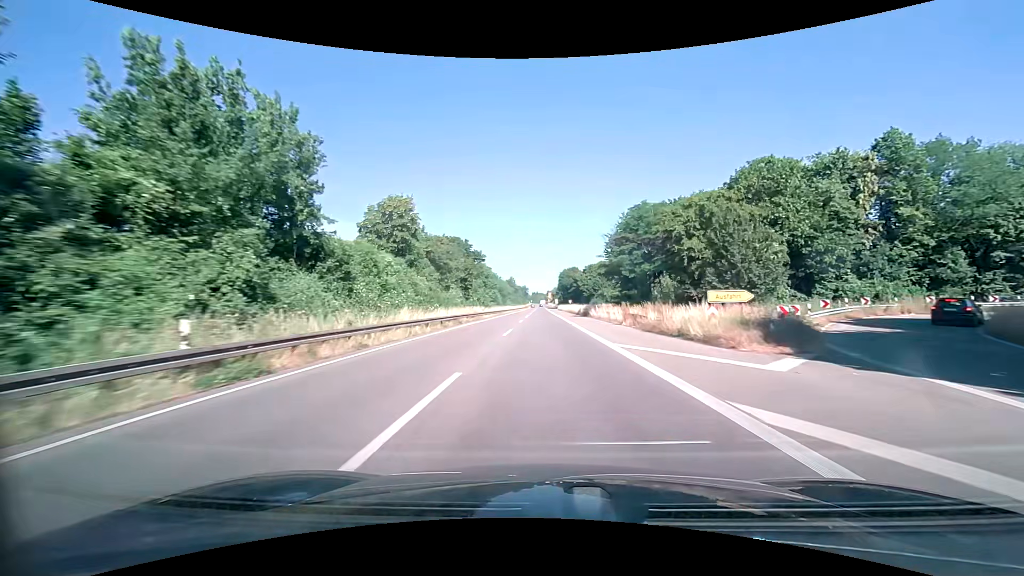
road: trunk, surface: asphalt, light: Day
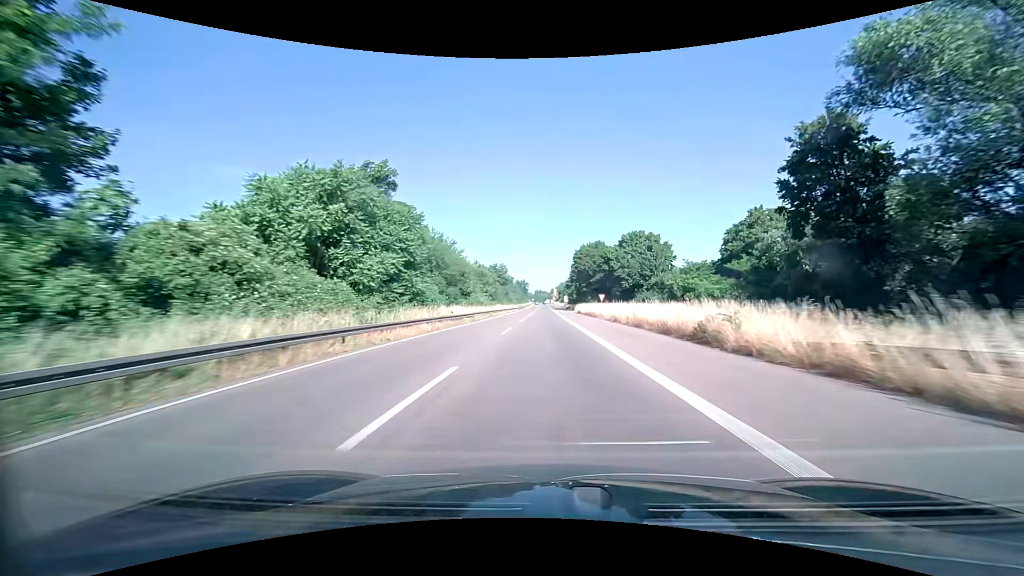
(-0.3, +72.6) m; 0°
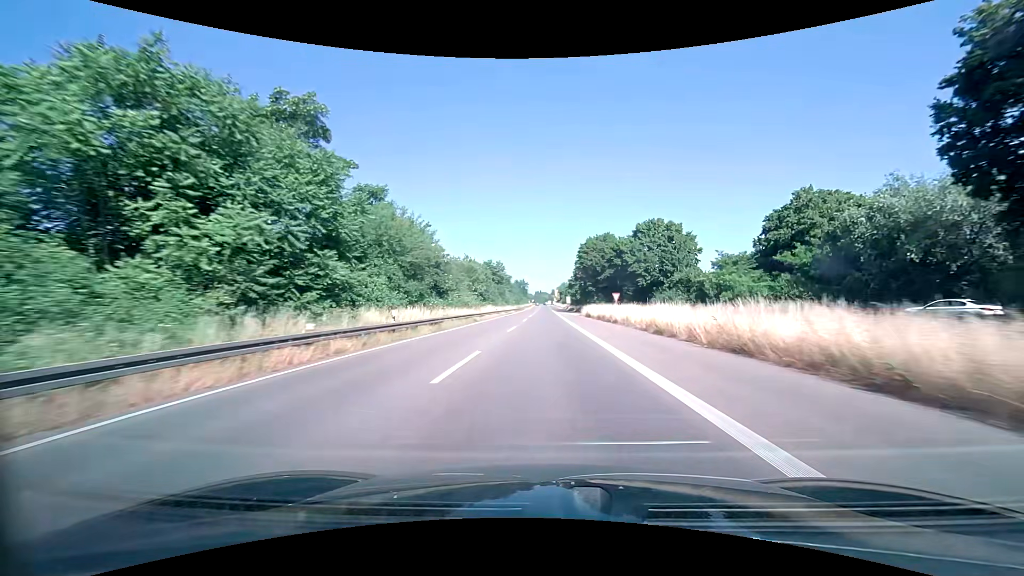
(0.0, +14.4) m; 0°
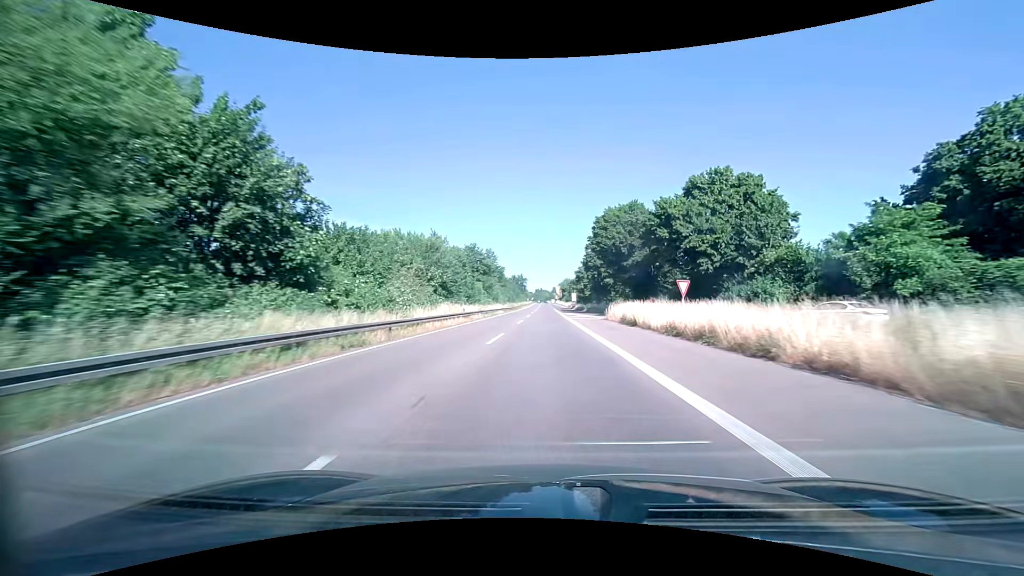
(0.0, +28.6) m; 0°
